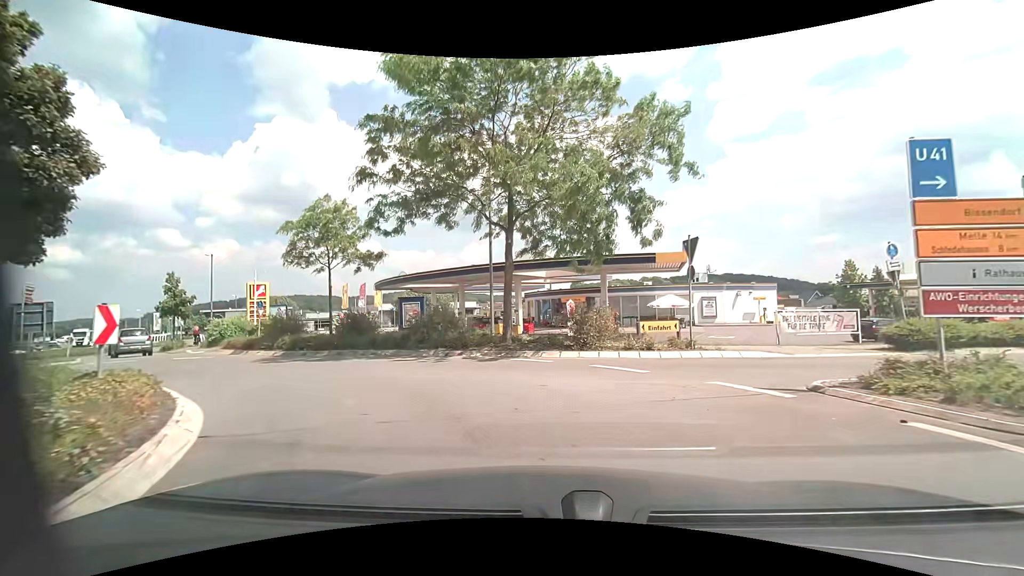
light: Day
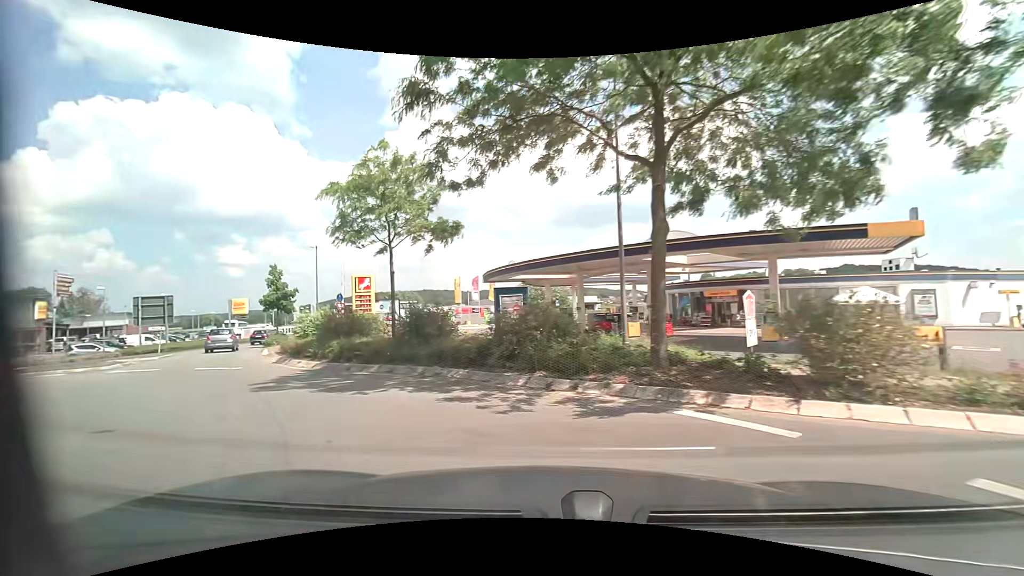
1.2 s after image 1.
(-0.6, +6.8) m; -14°
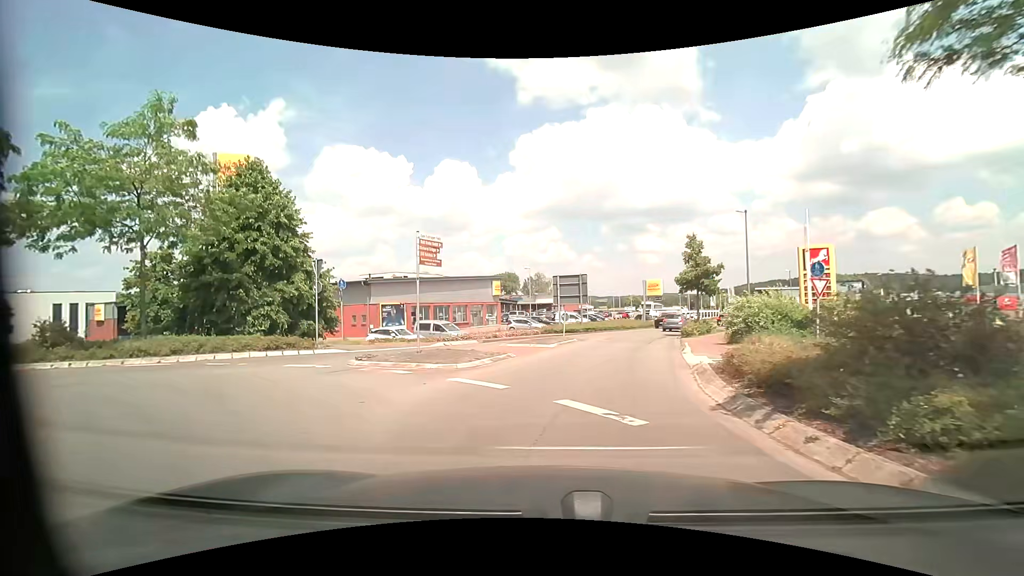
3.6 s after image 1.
(-3.9, +9.1) m; -45°
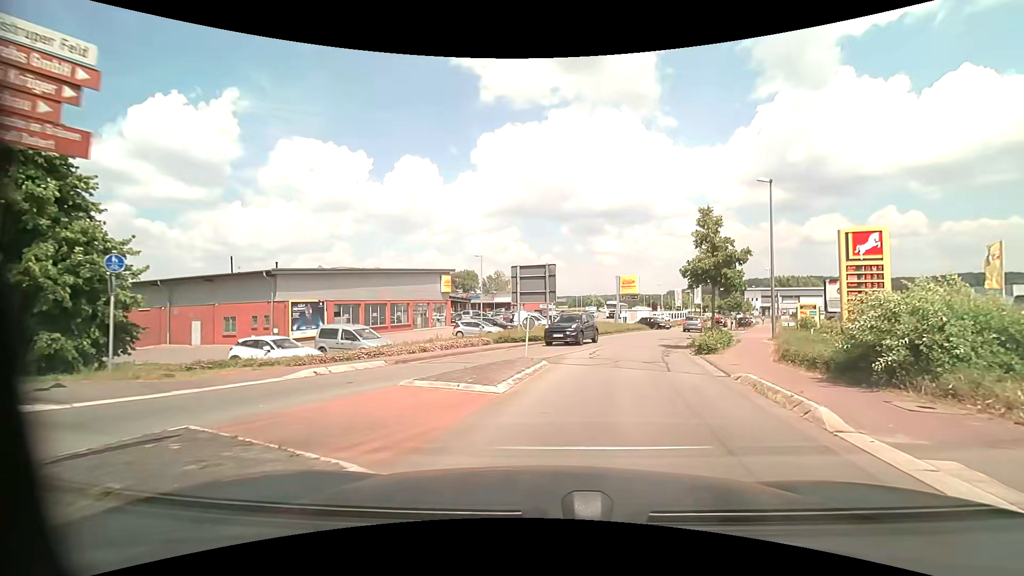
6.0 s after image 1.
(+0.1, +10.0) m; +4°
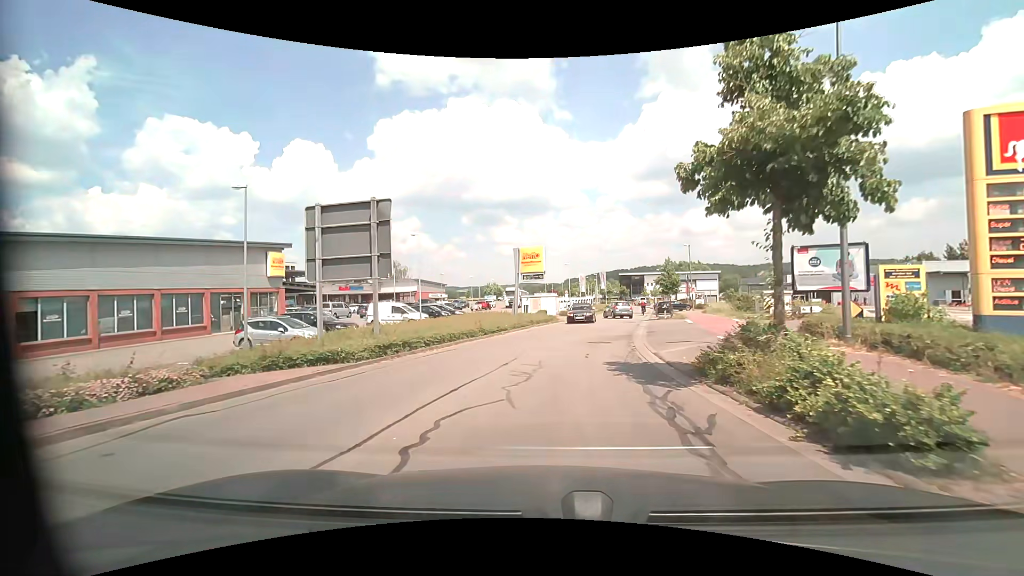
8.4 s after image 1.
(+2.1, +15.6) m; +12°
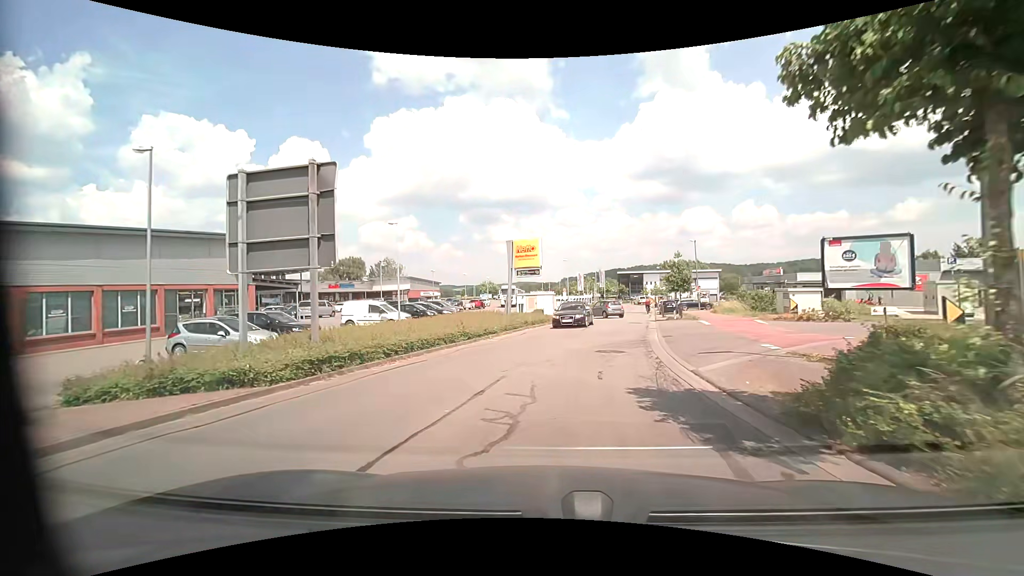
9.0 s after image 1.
(0.0, +3.8) m; 0°
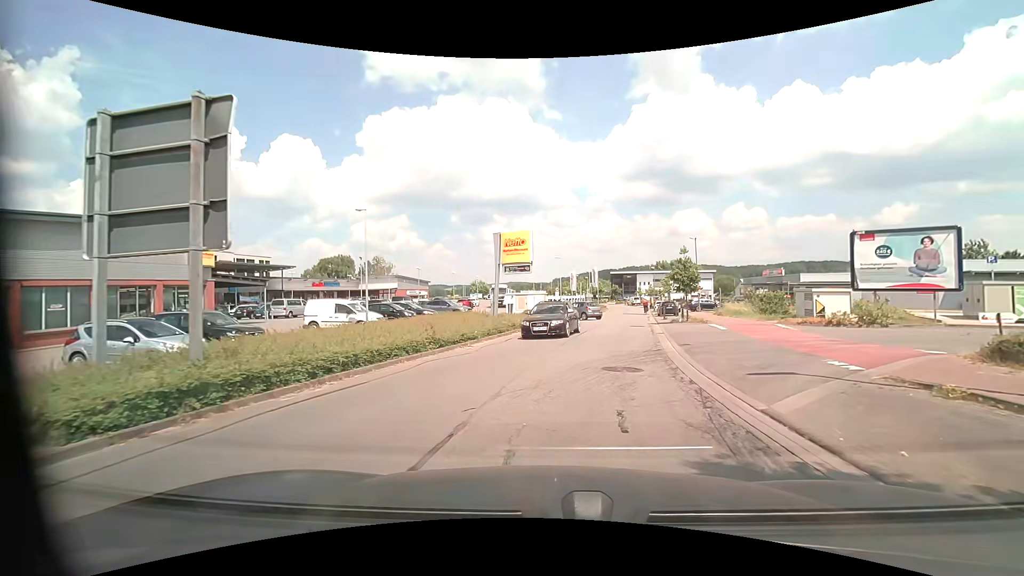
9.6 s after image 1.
(0.0, +3.5) m; +1°
